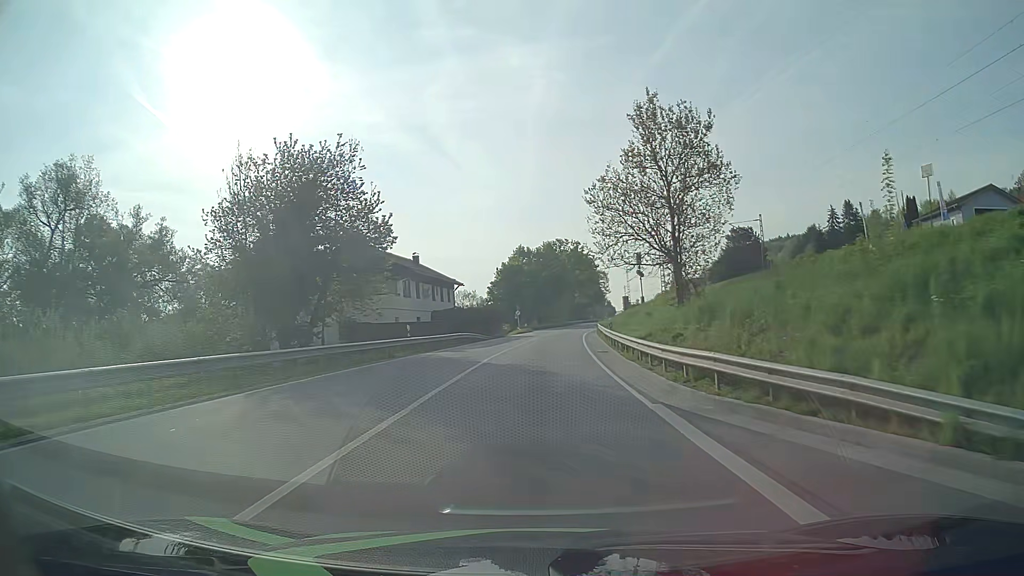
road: primary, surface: asphalt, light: Day
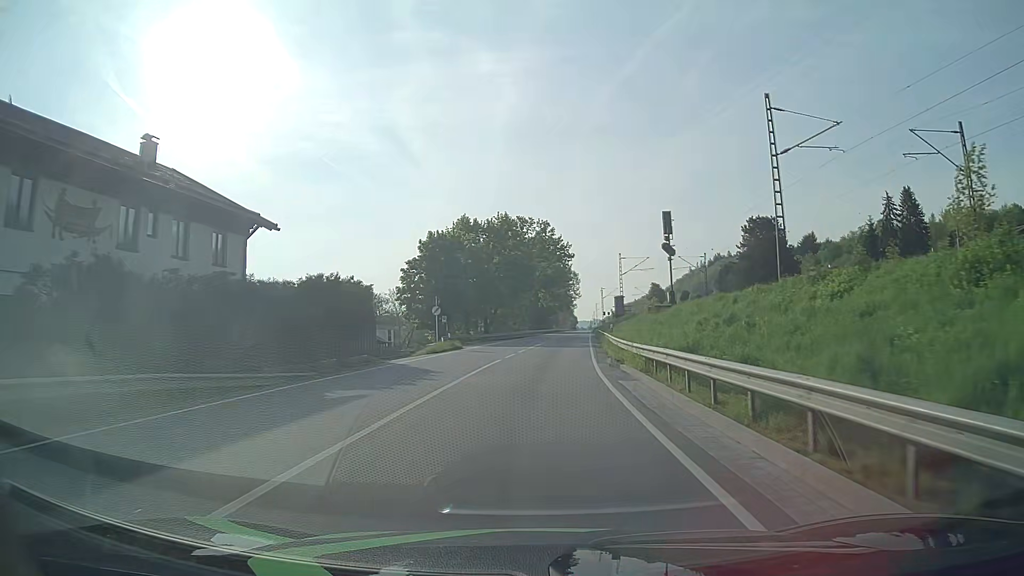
(+1.5, +41.3) m; +4°
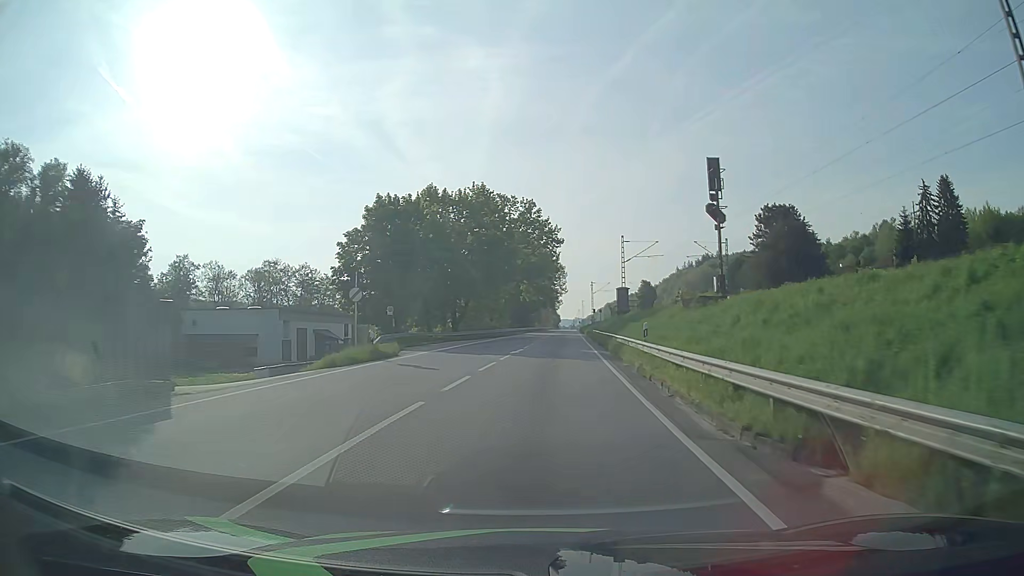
(+0.1, +16.6) m; +2°
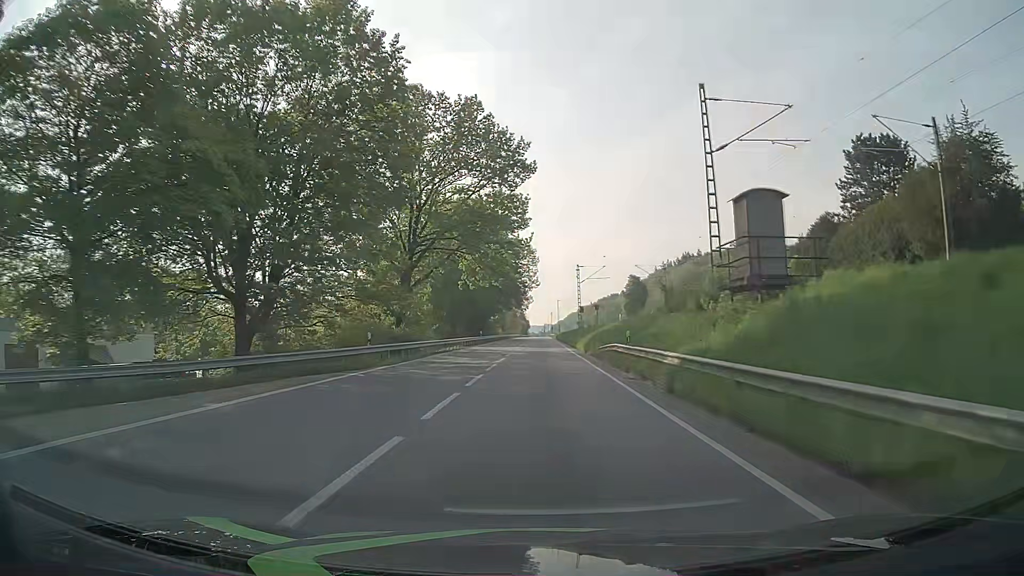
(+1.6, +45.5) m; +3°
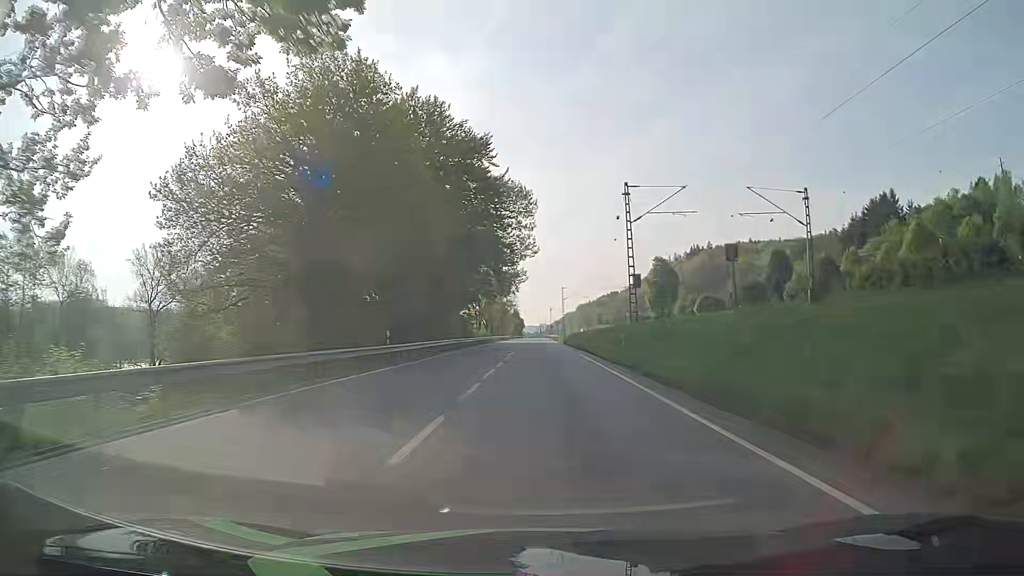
(-0.1, +48.1) m; 0°
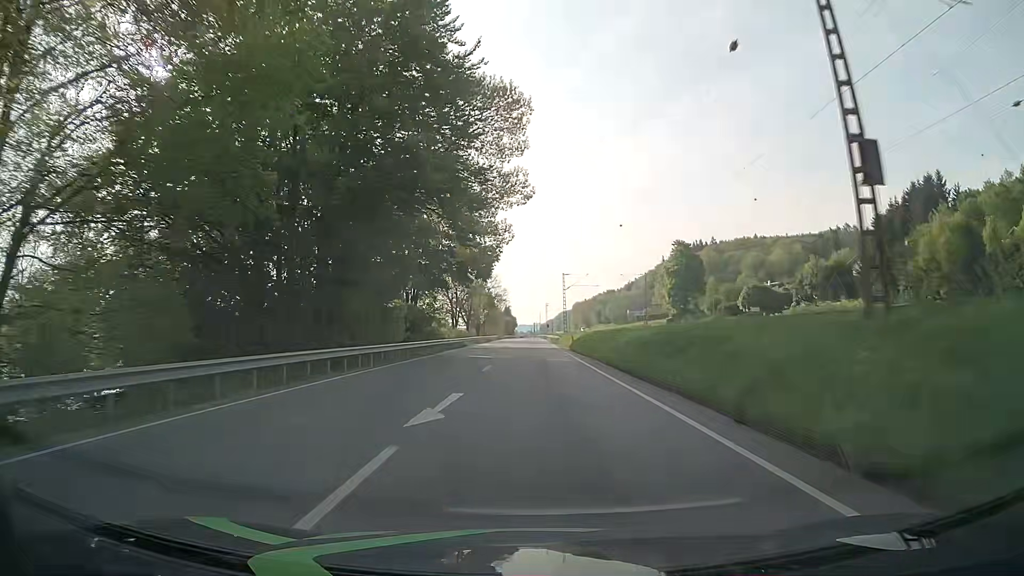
(+0.2, +27.9) m; +1°
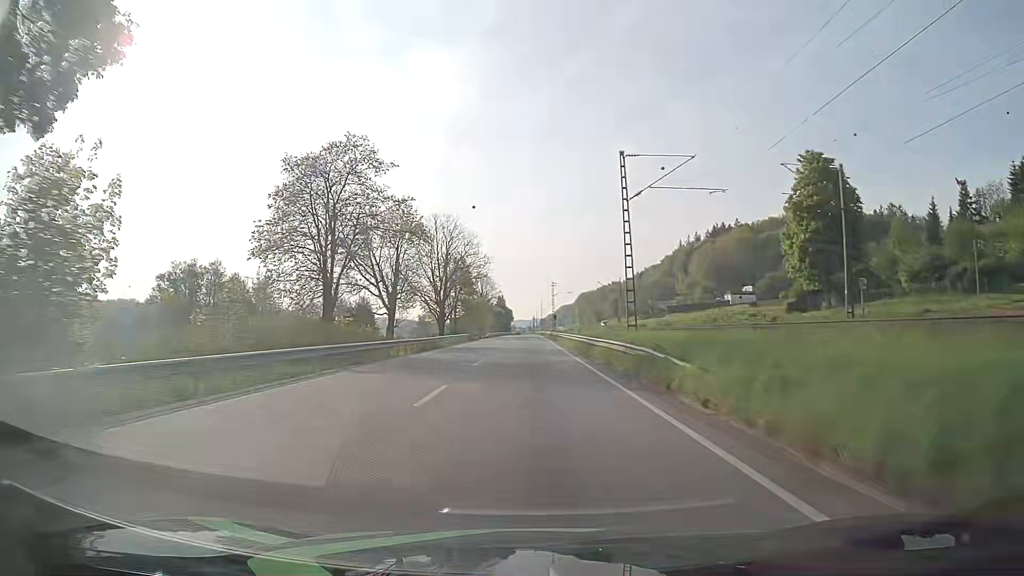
(-0.2, +61.0) m; 0°
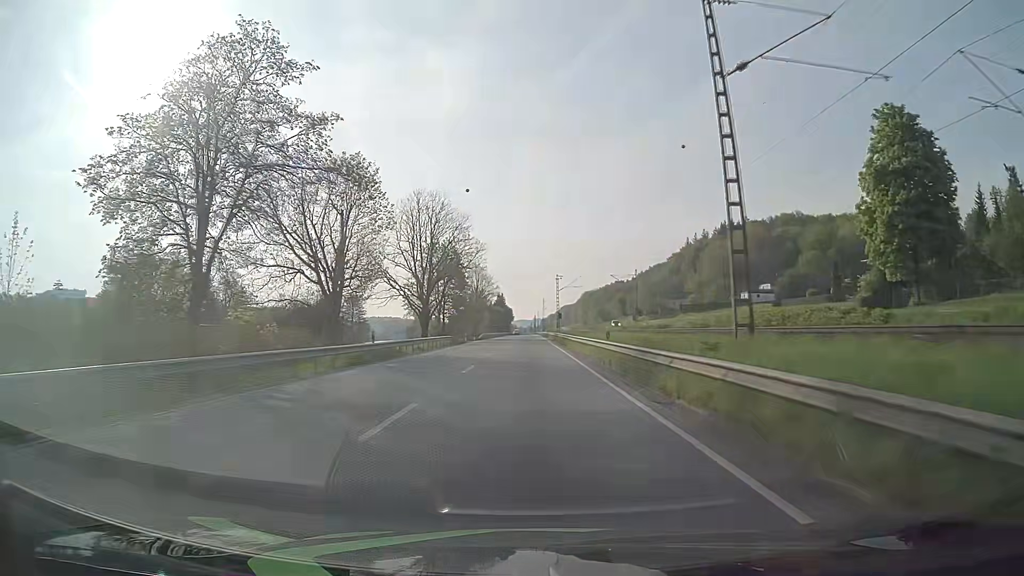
(+0.1, +15.7) m; 0°
(0, +10) (0, +20) (0, +30) (0, +40) (0, +50) (-1, +60) (-1, +70) (-1, +80) (-1, +90) (-1, +100) m
